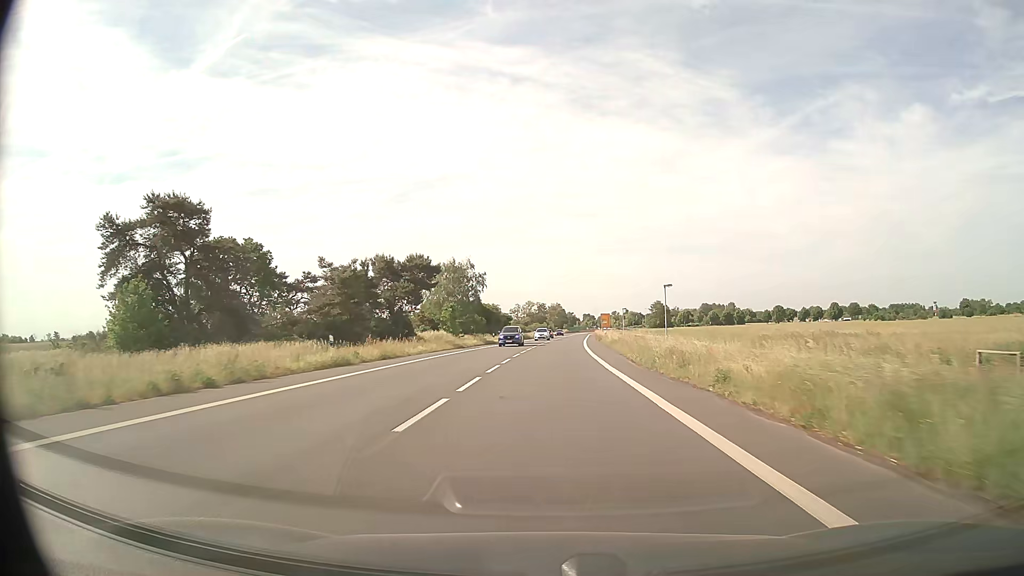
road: primary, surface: asphalt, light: Day
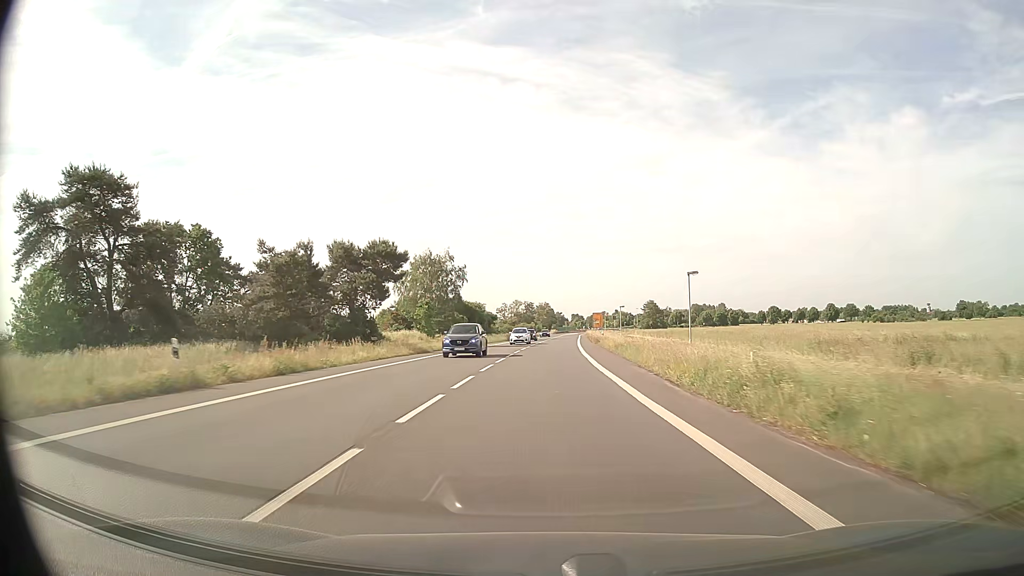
(+0.1, +11.2) m; +1°
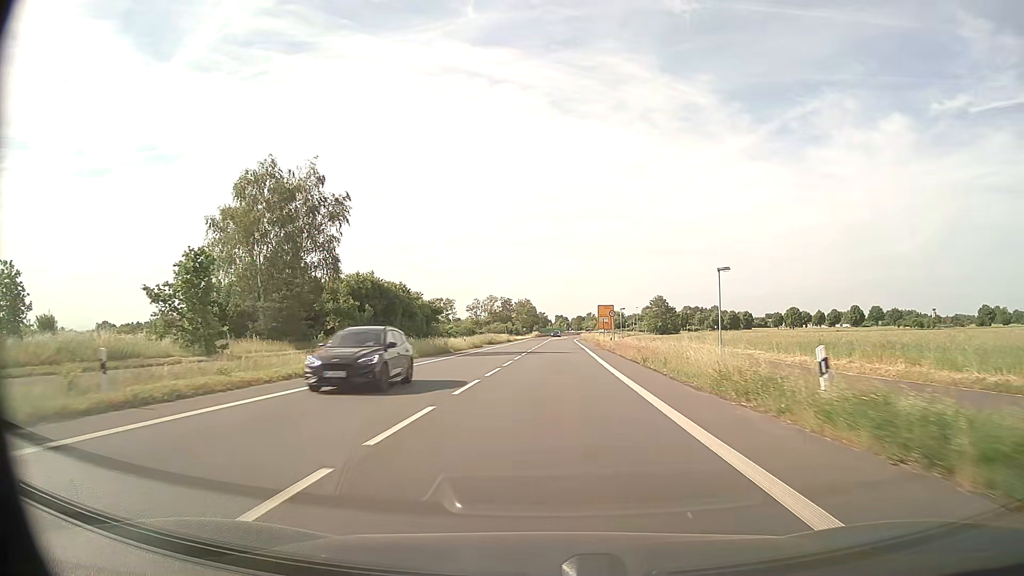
(+0.9, +55.2) m; +2°
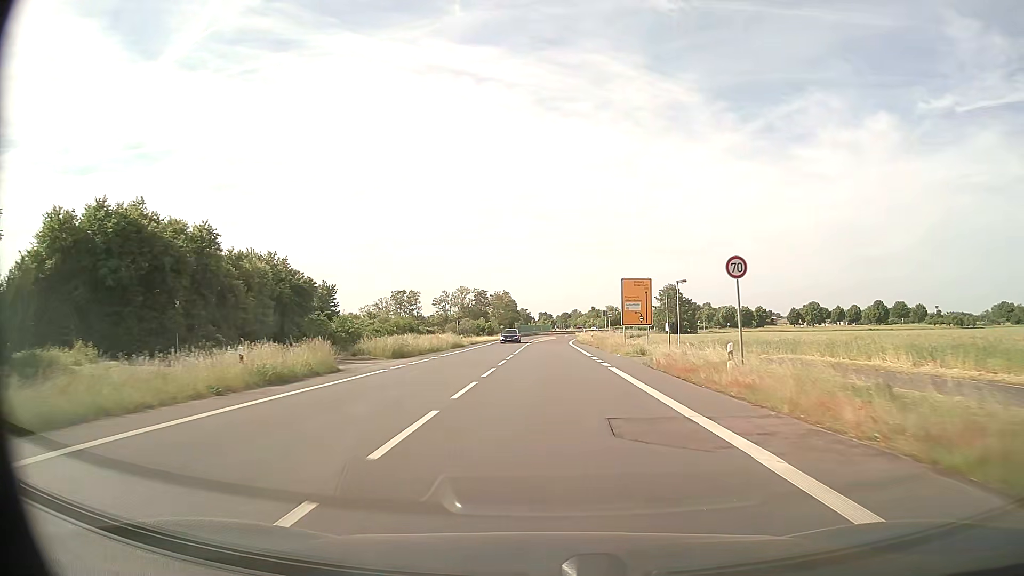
(+0.4, +43.3) m; +1°
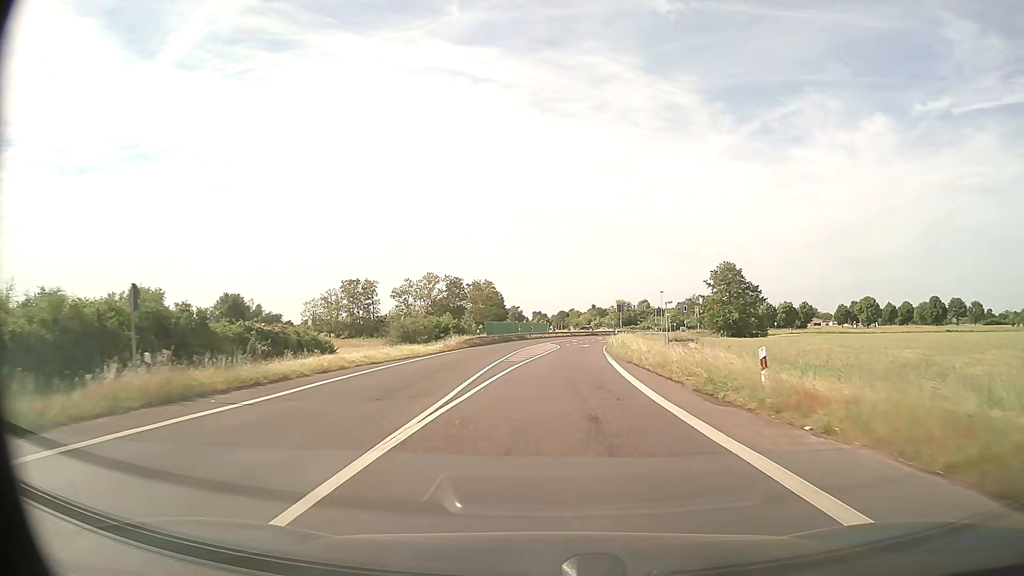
(+0.1, +54.4) m; 0°
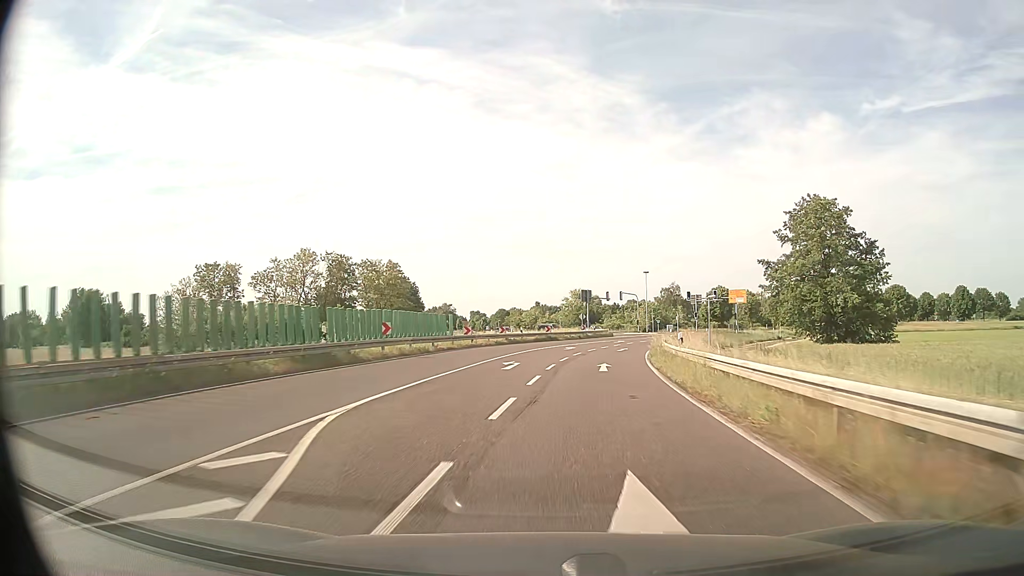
(+2.4, +54.7) m; +5°
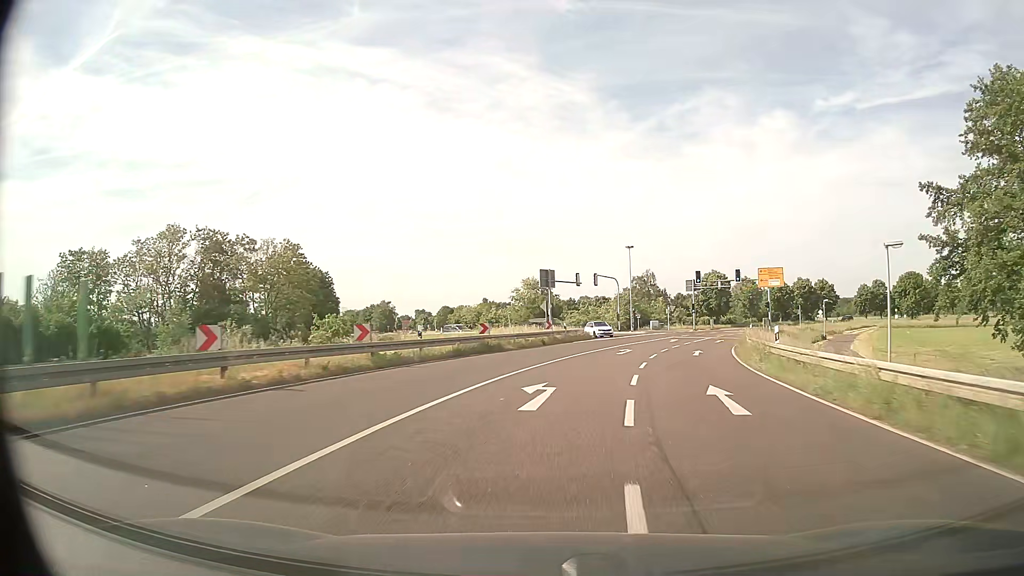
(+0.7, +30.9) m; +4°
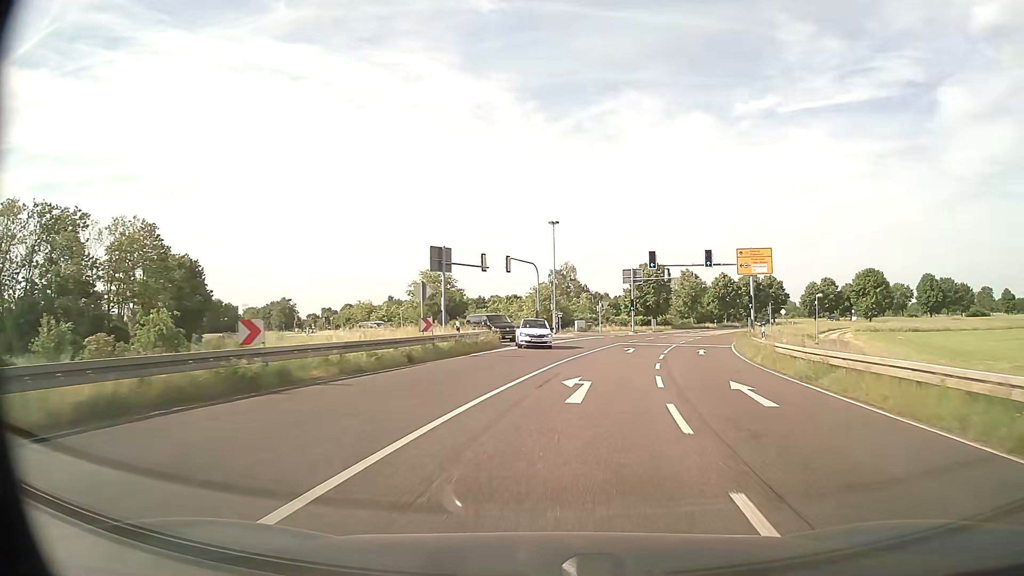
(+1.1, +18.5) m; +7°
(0, +10) (+2, +20) (+4, +30) (+6, +39) (+7, +49) (+5, +59) (-1, +66) (-10, +71) (-20, +75) (-28, +81) m
